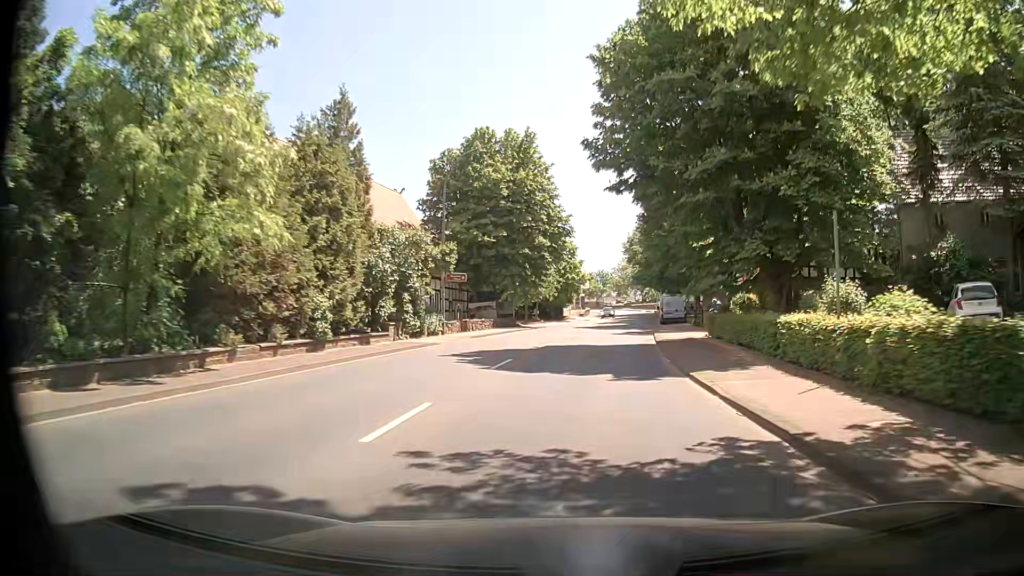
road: primary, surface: asphalt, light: Day
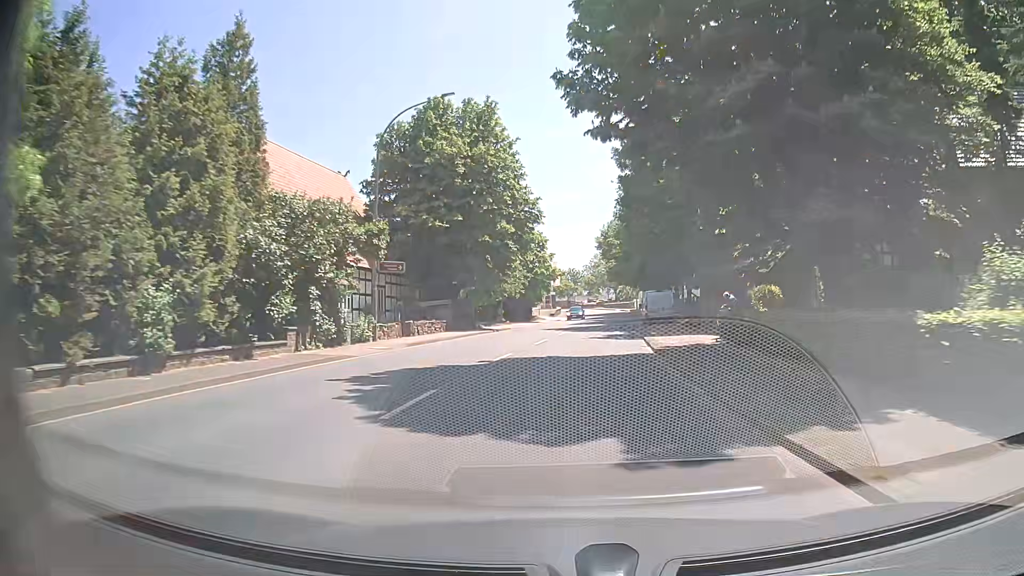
(+0.2, +7.7) m; +4°
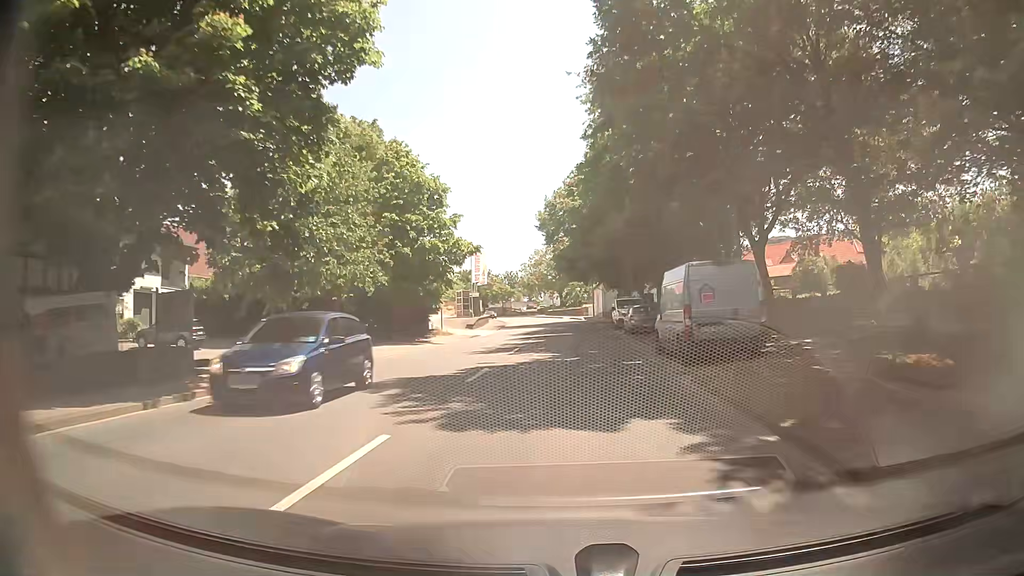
(+1.1, +30.9) m; +4°
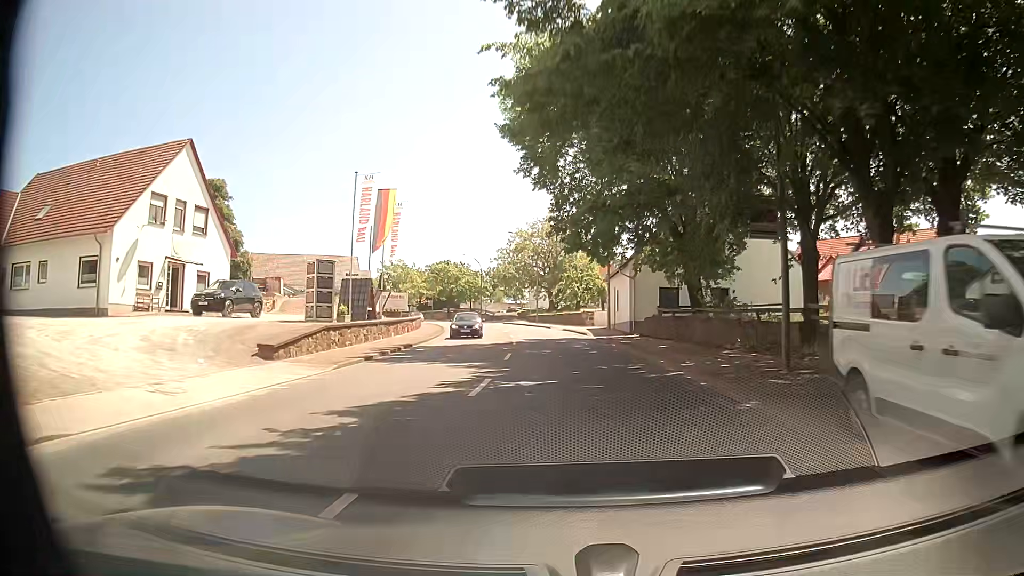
(+0.4, +38.6) m; 0°
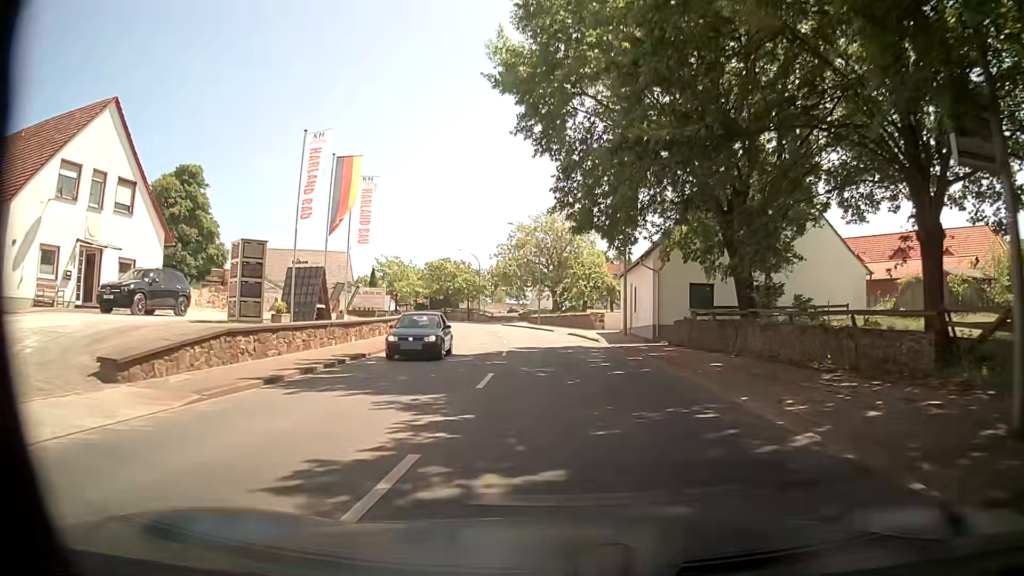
(+0.1, +7.7) m; 0°
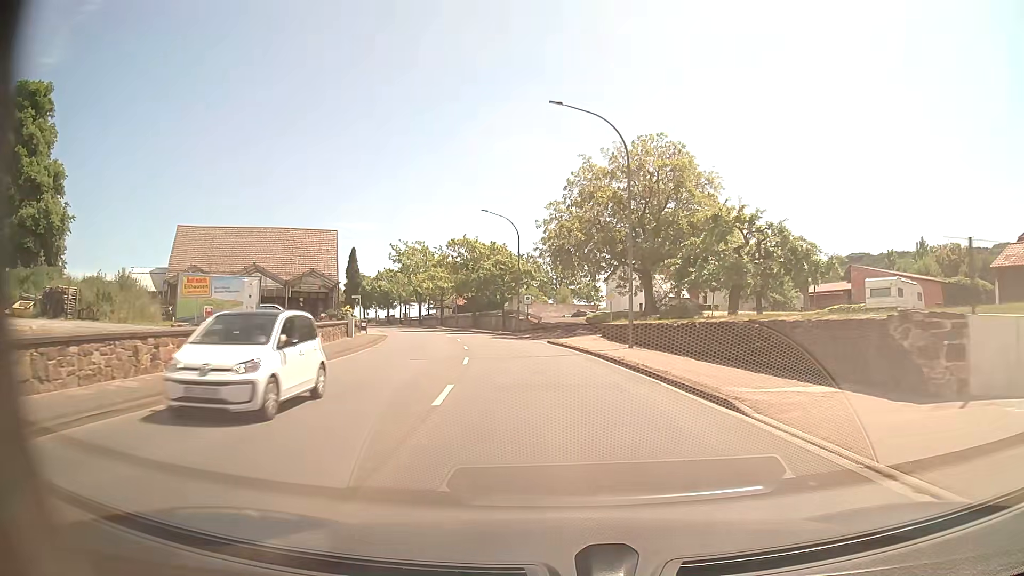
(-1.2, +38.6) m; -6°
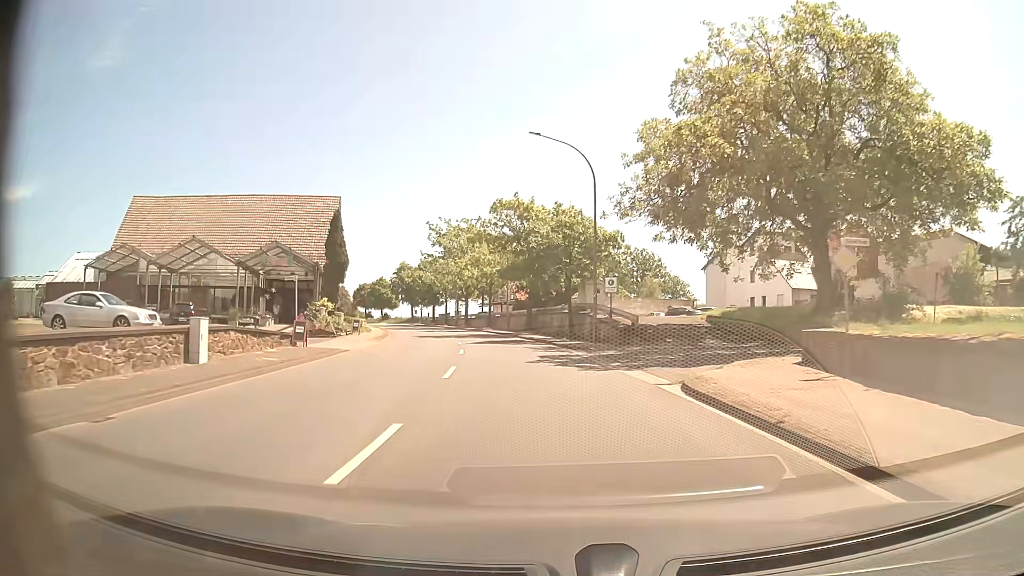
(-1.3, +23.2) m; -6°
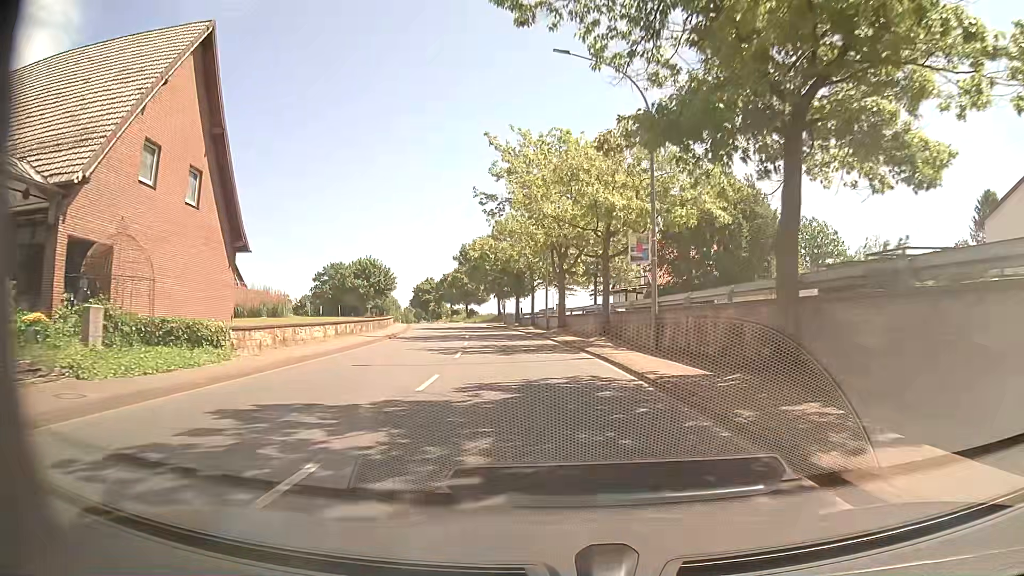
(-3.4, +38.7) m; -9°
(0, +10) (-1, +20) (-2, +30) (-4, +40) (-6, +50) (-8, +59) (-10, +69) (-12, +79) (-15, +89) (-17, +98) m
